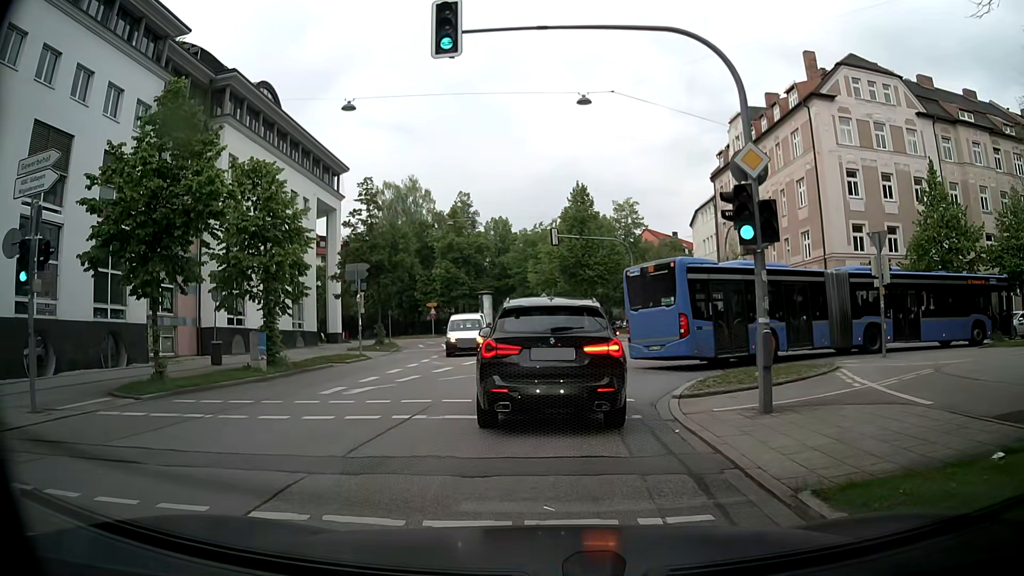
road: tertiary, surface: asphalt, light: Day
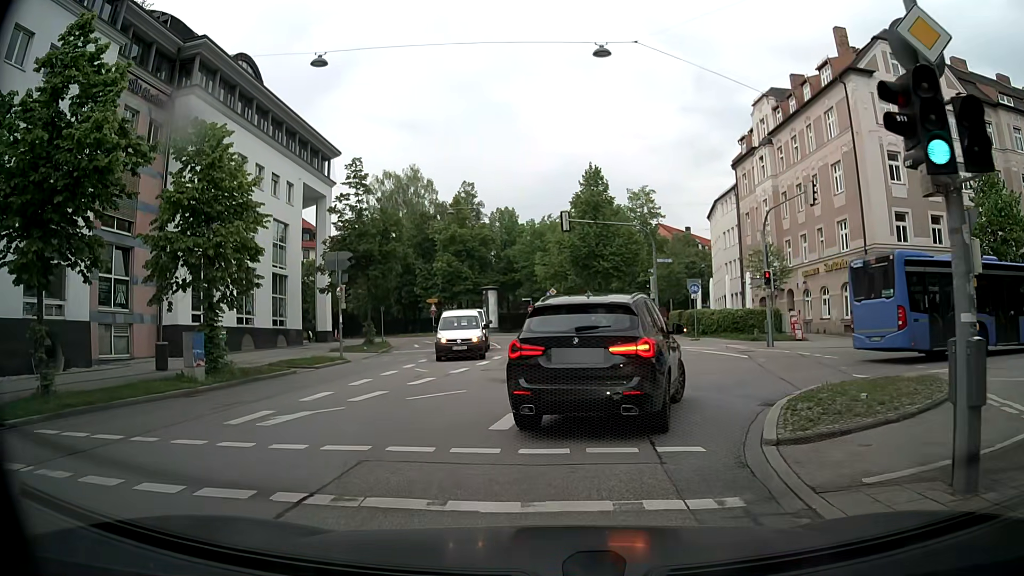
(-0.1, +4.8) m; -1°
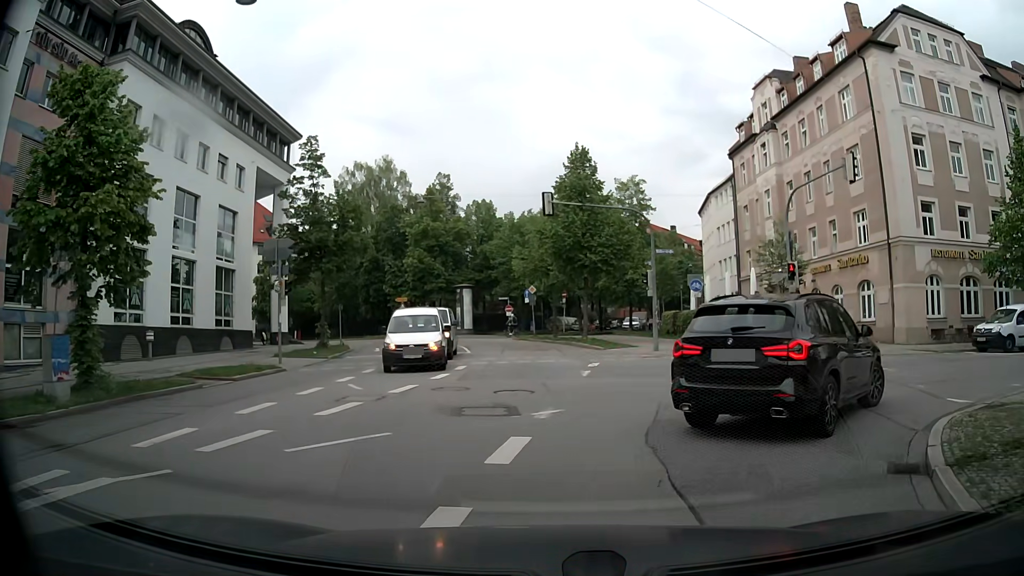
(0.0, +5.1) m; +2°
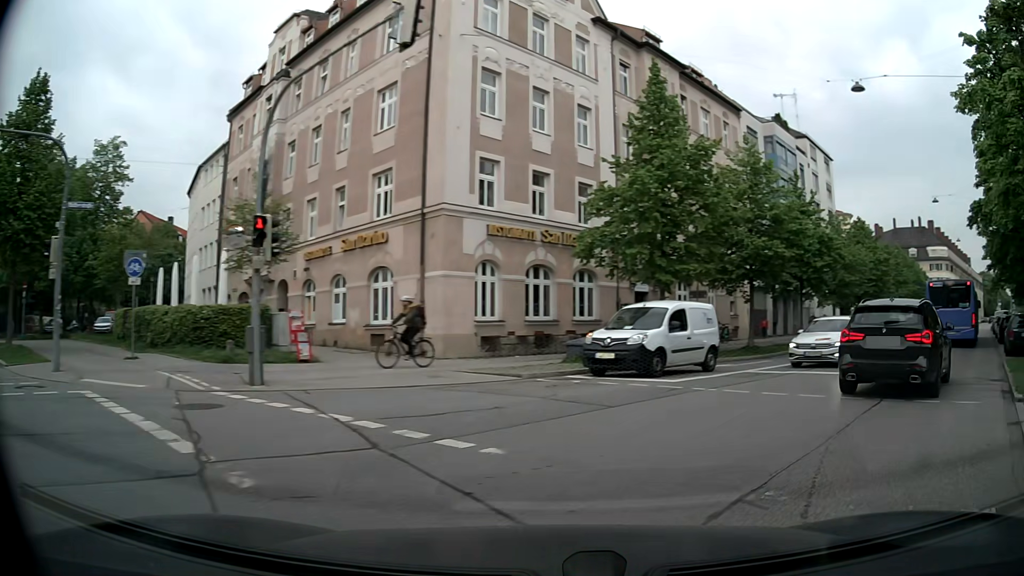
(+3.2, +10.6) m; +41°
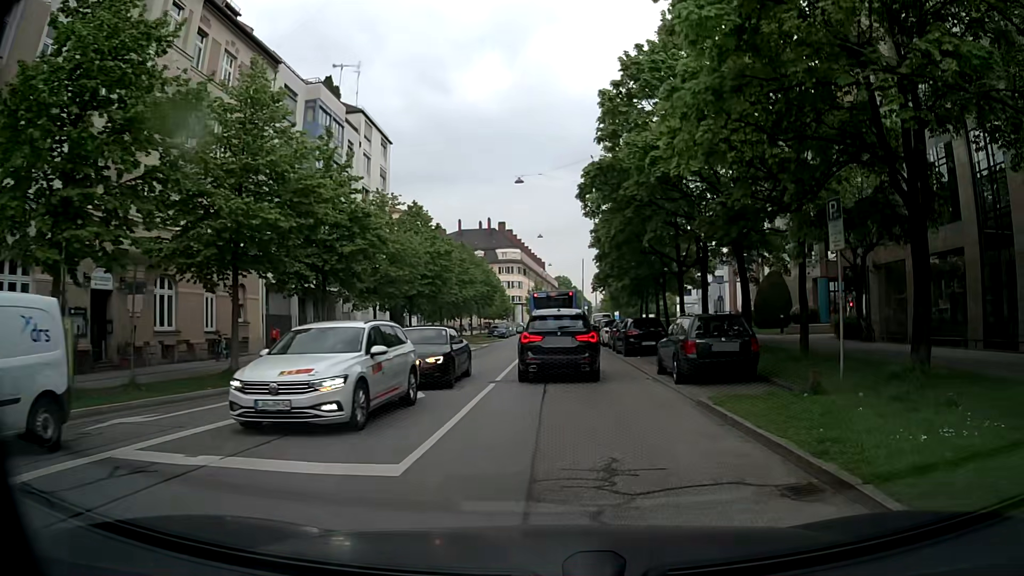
(+4.3, +9.9) m; +39°
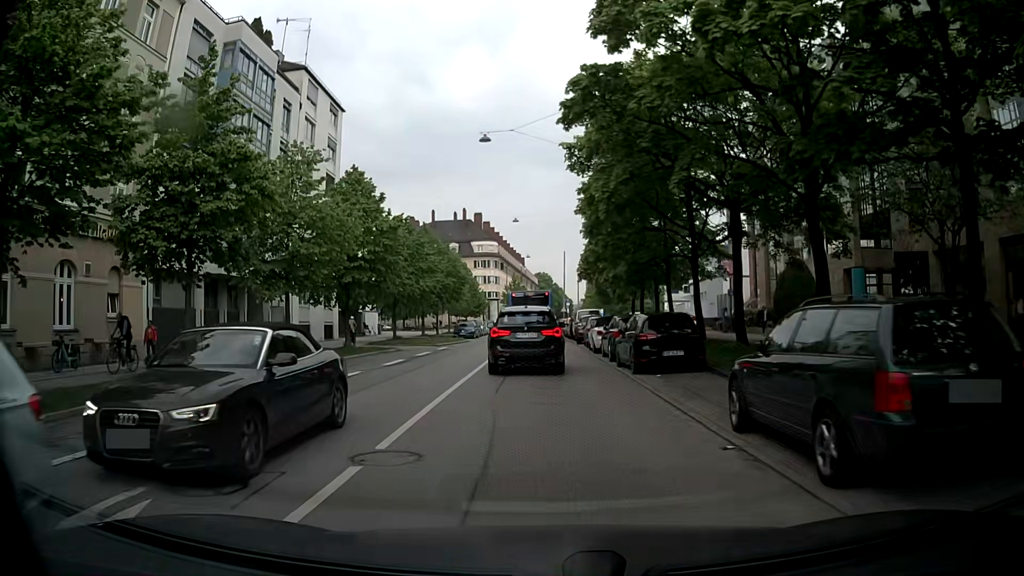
(+0.3, +9.5) m; 0°
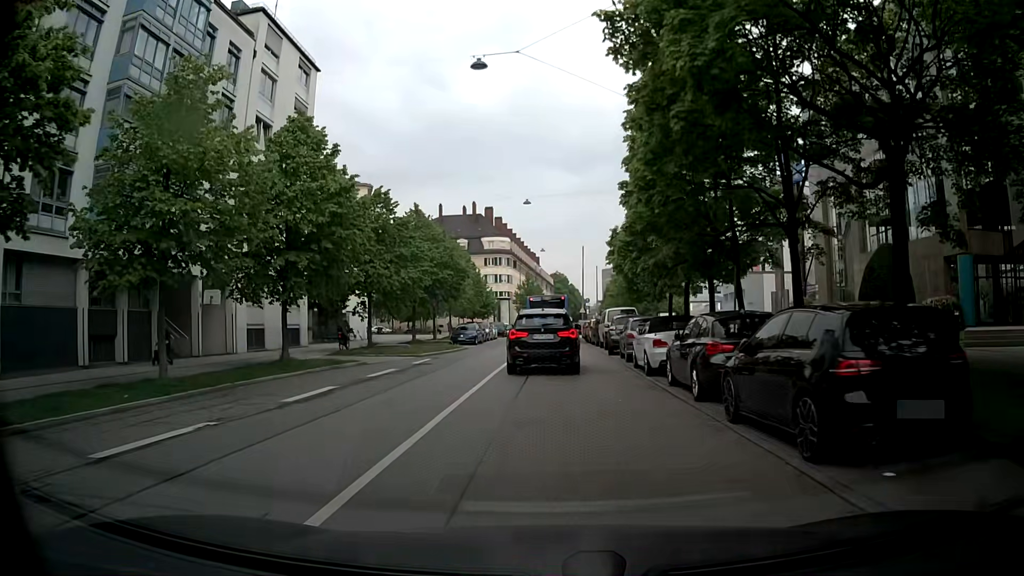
(0.0, +10.3) m; 0°
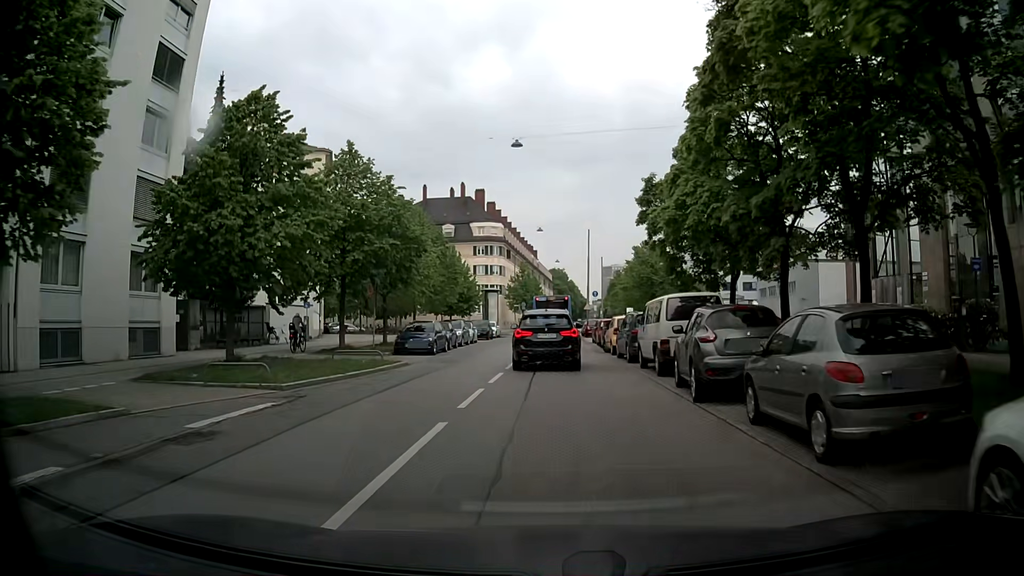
(-0.1, +16.1) m; 0°
(0, +10) (0, +20) (0, +30) (0, +40) (+1, +50) (+1, +60) (+1, +70) (+2, +80) (+2, +90) (+3, +100) m
